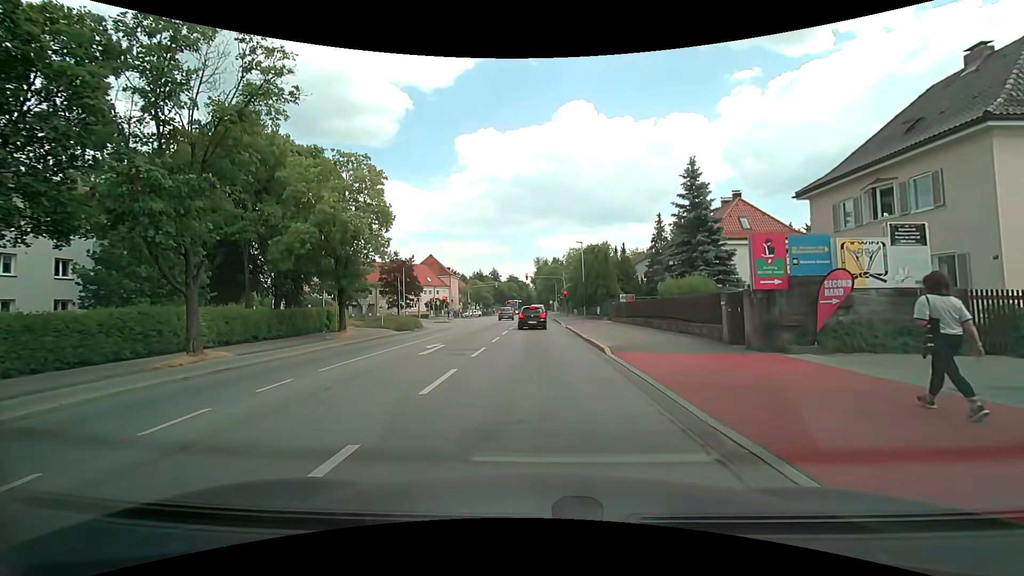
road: secondary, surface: asphalt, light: Day
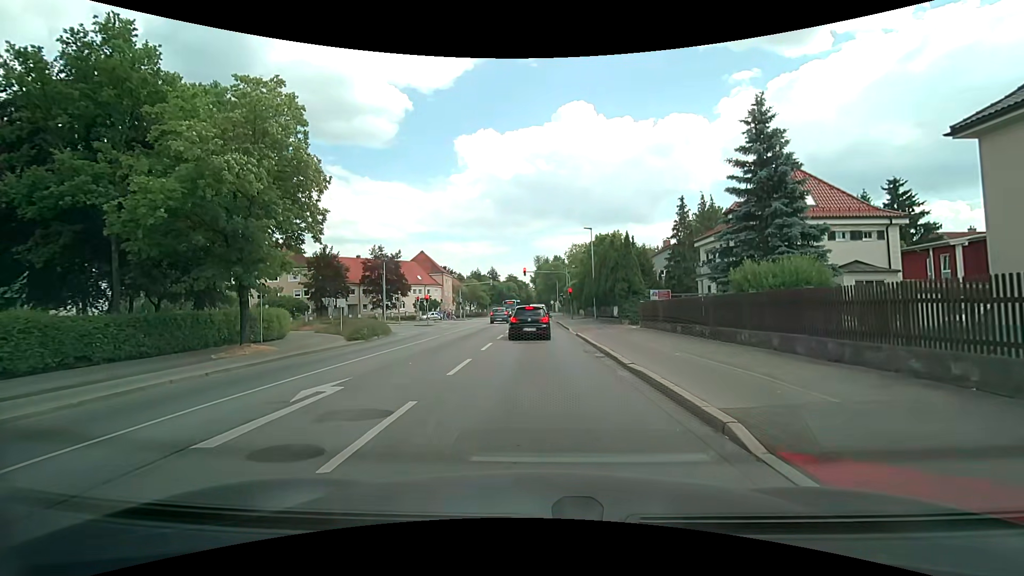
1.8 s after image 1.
(-0.1, +9.6) m; -1°
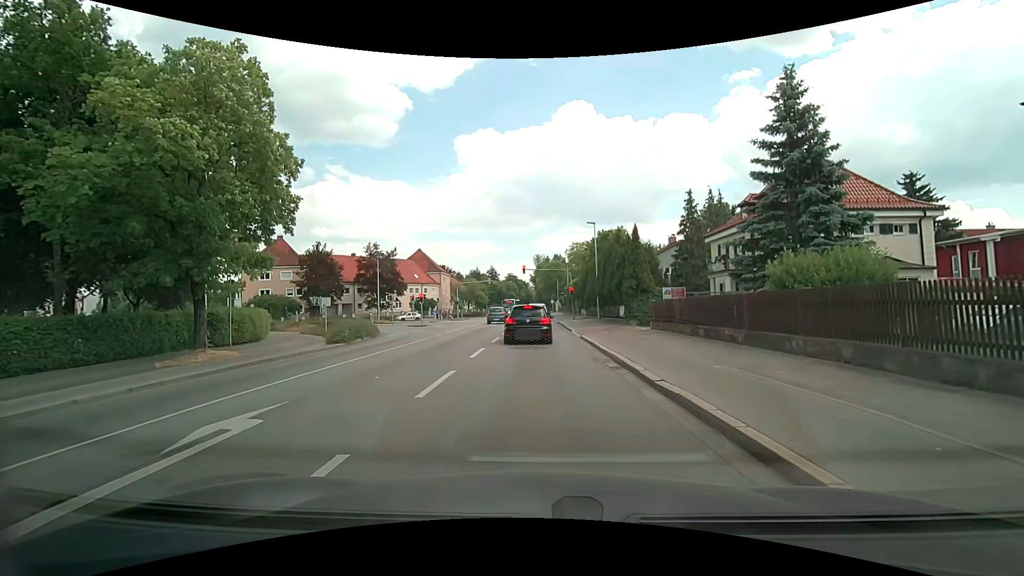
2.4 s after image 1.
(0.0, +2.6) m; +1°
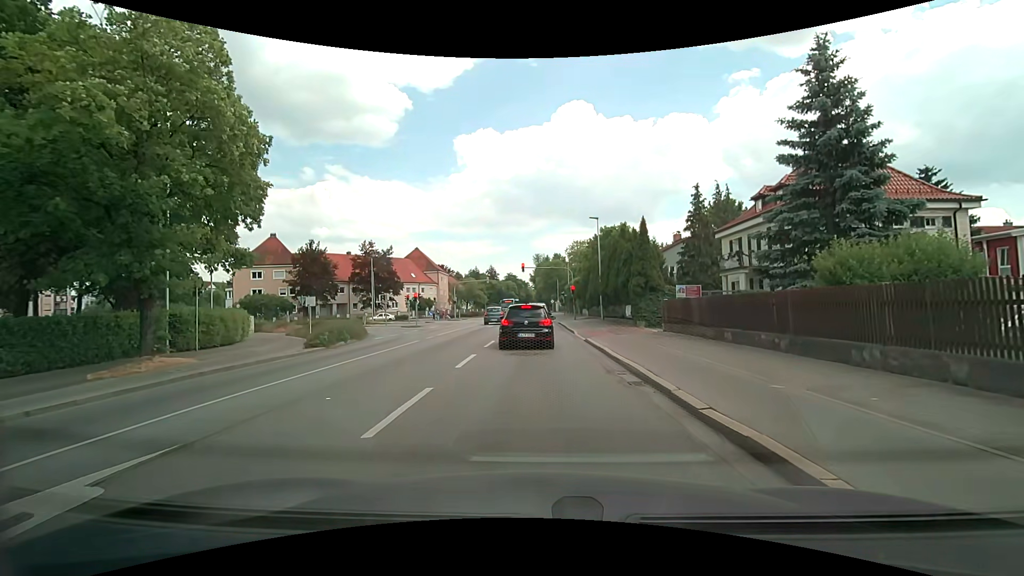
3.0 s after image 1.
(0.0, +2.2) m; -1°
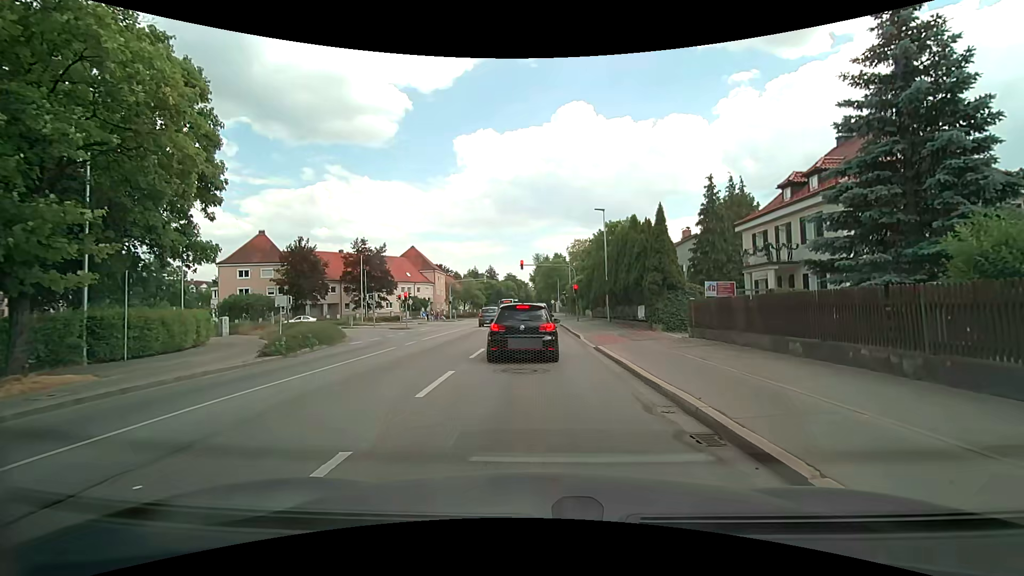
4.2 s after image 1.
(0.0, +3.6) m; 0°
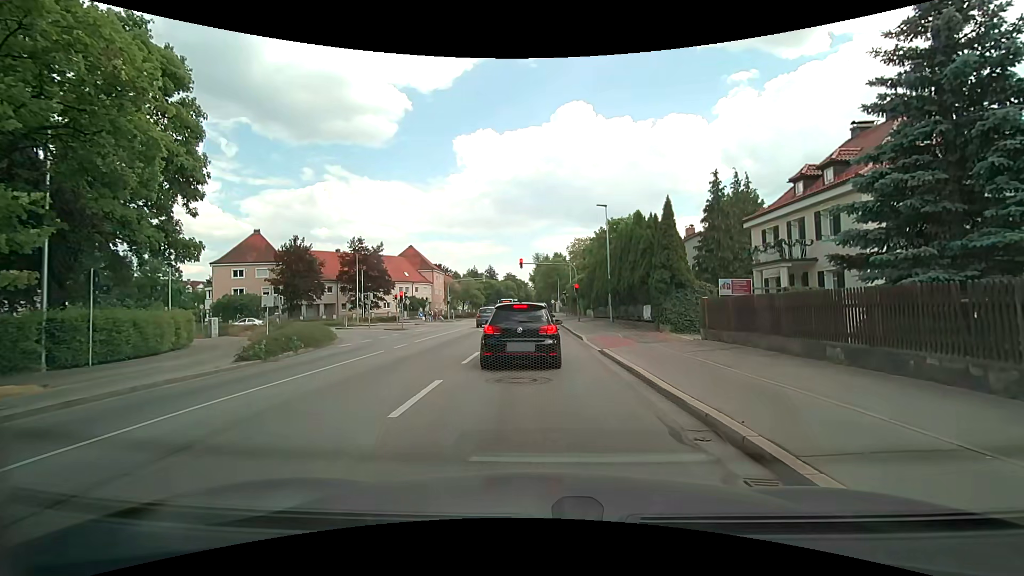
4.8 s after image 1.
(0.0, +1.3) m; 0°
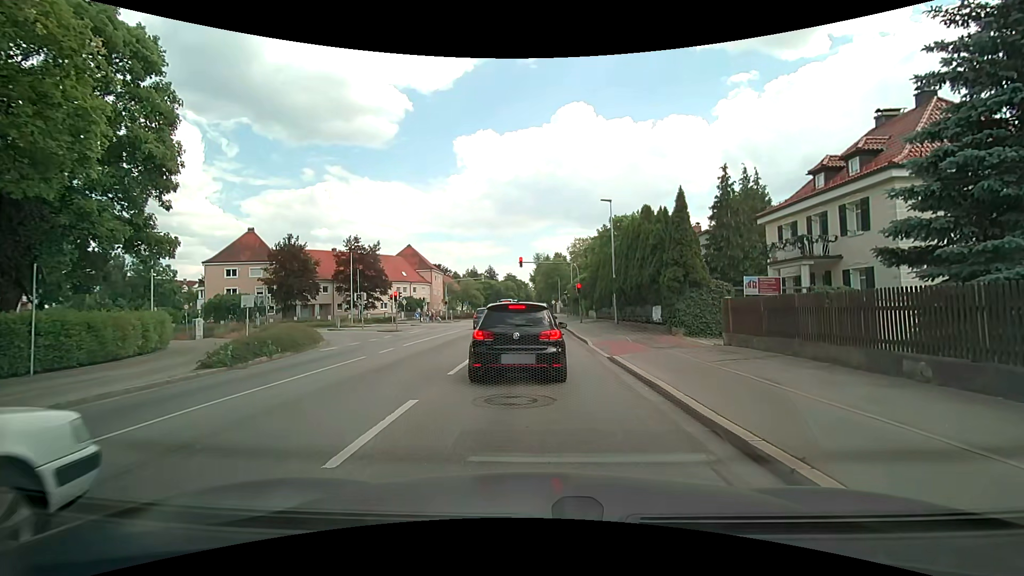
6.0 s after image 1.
(0.0, +1.8) m; +1°
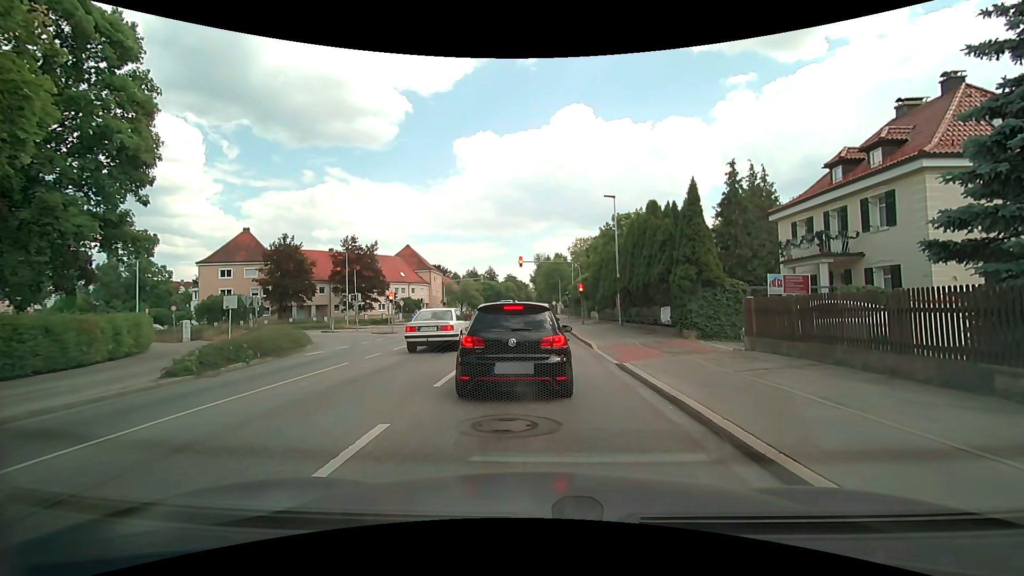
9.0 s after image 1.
(0.0, +1.4) m; 0°
